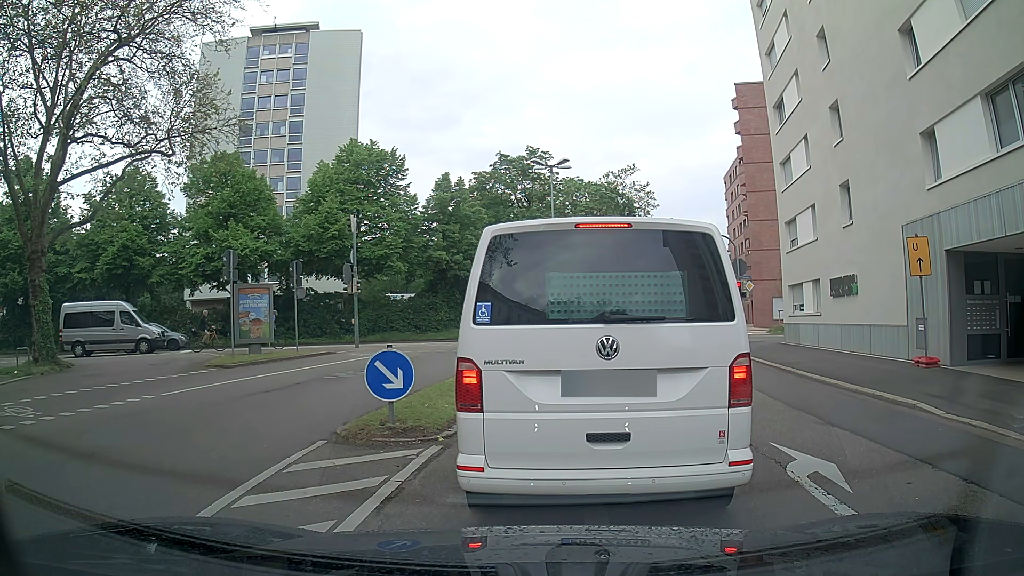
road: secondary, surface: asphalt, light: Day
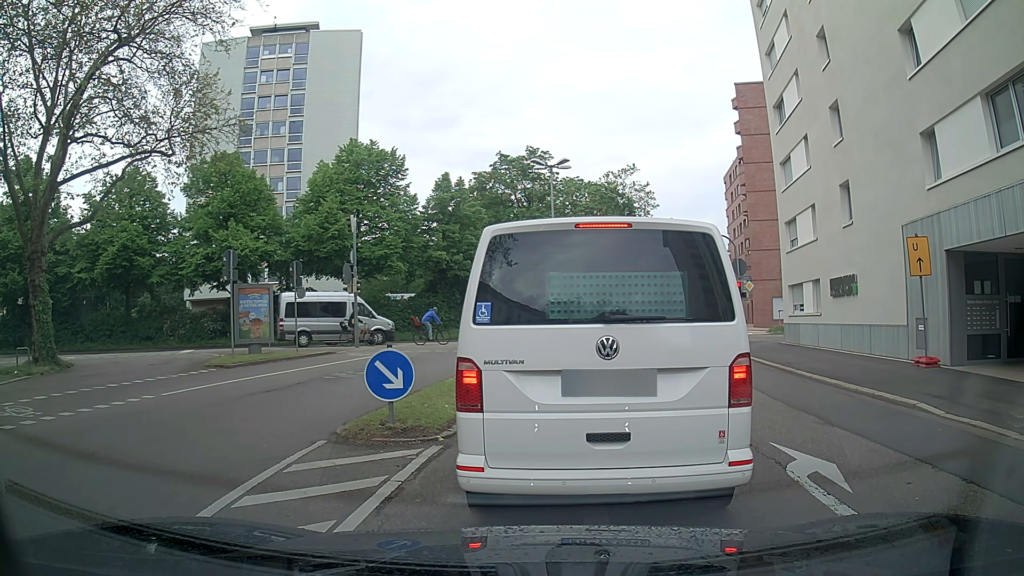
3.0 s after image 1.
(0.0, 0.0) m; 0°
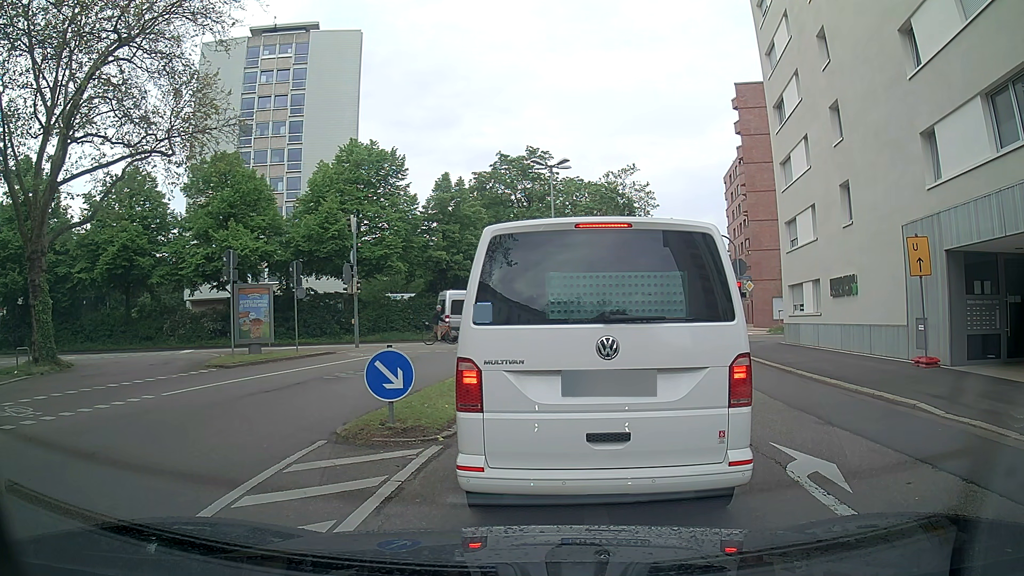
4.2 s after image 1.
(0.0, 0.0) m; 0°
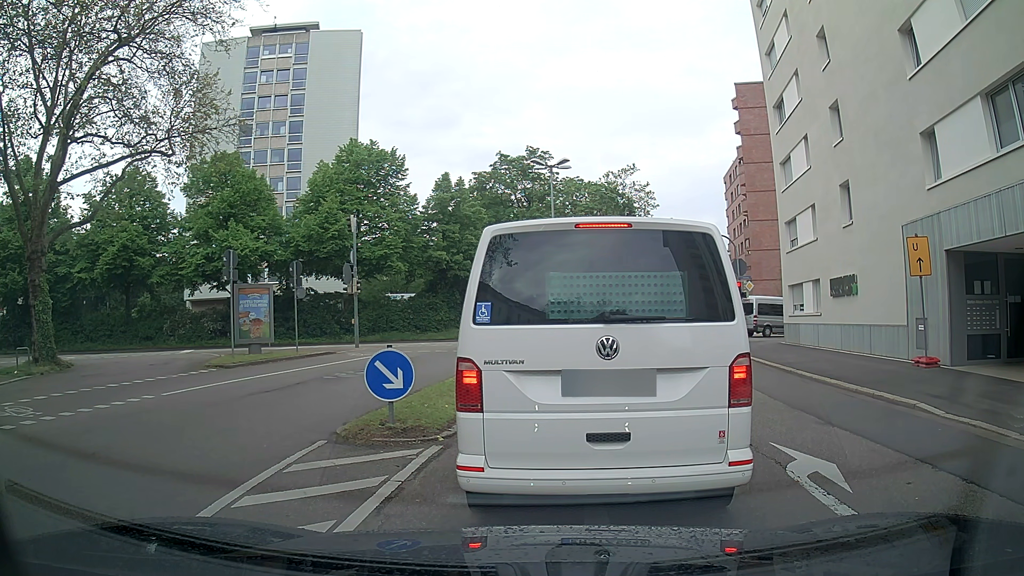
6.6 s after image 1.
(0.0, 0.0) m; 0°
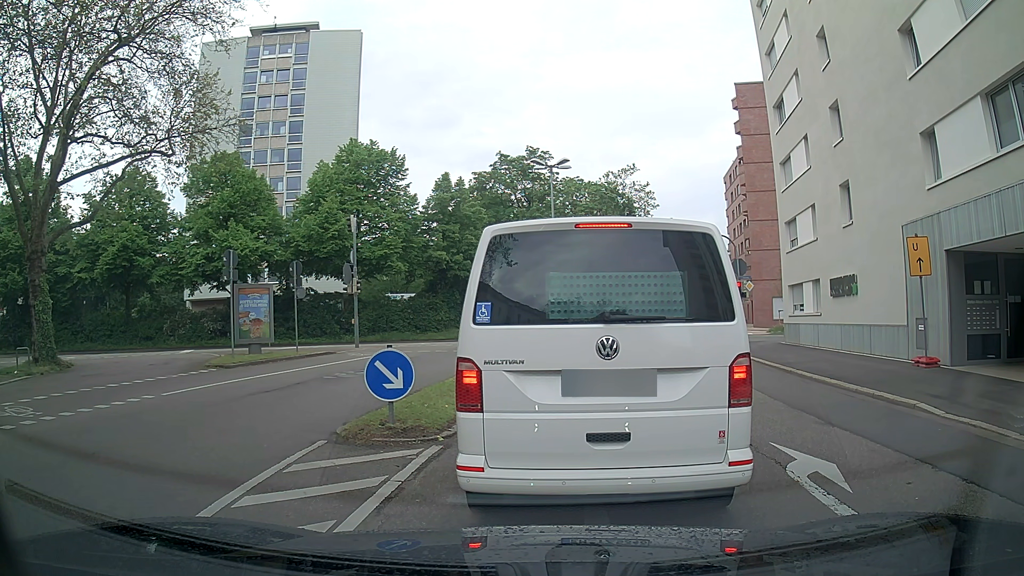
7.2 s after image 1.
(0.0, 0.0) m; 0°
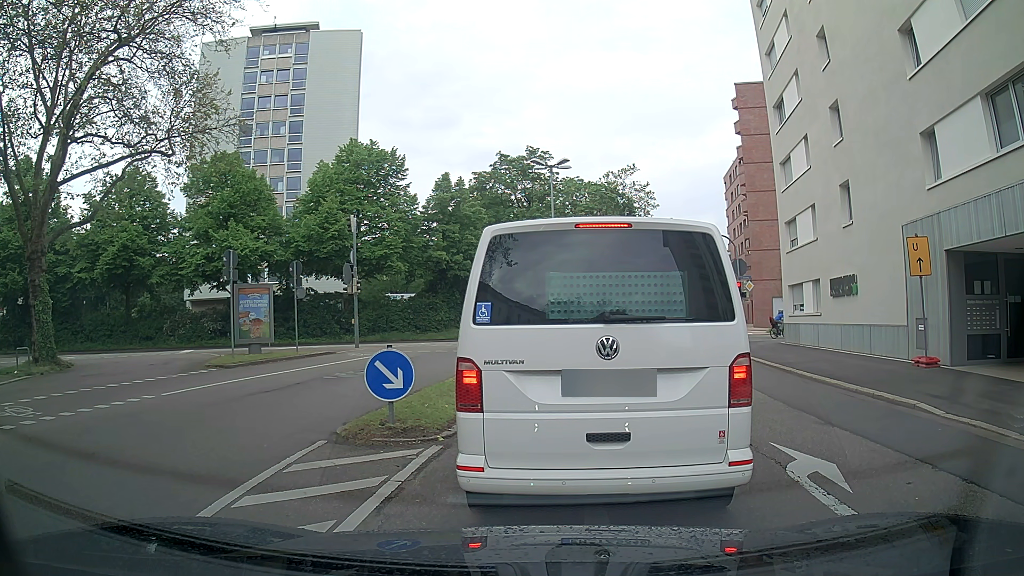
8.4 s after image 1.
(0.0, 0.0) m; 0°
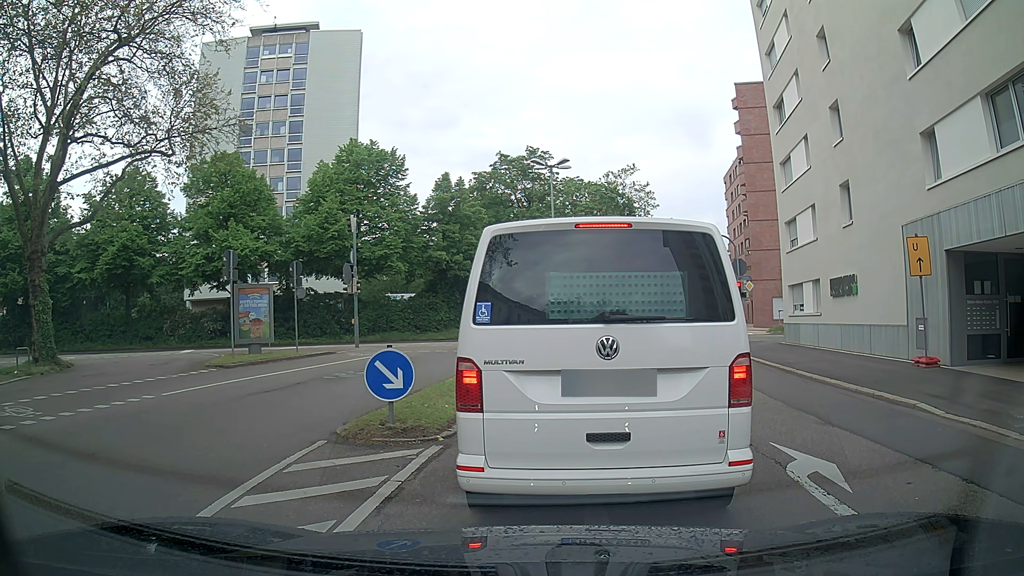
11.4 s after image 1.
(0.0, 0.0) m; 0°
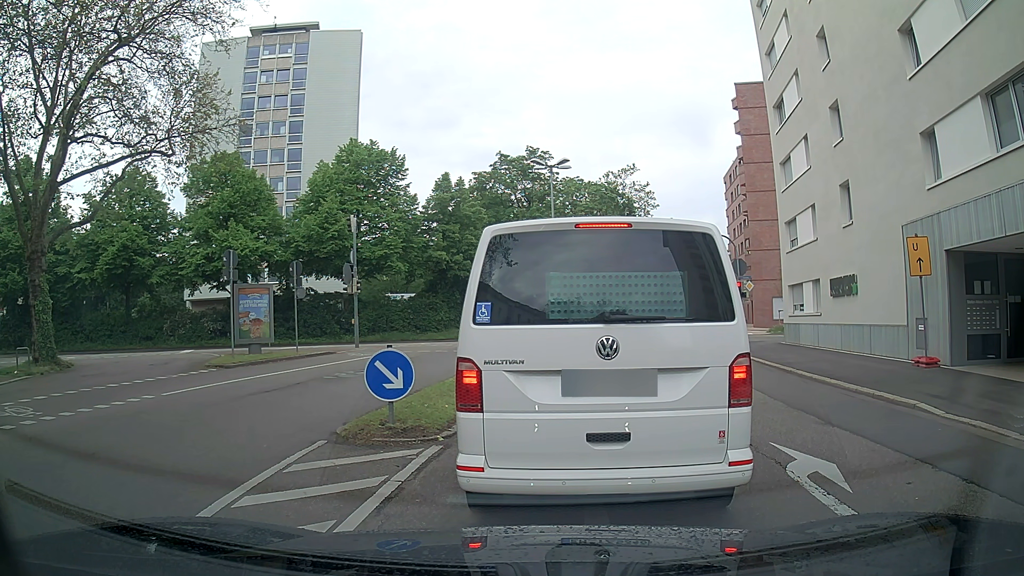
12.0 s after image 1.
(0.0, 0.0) m; 0°
